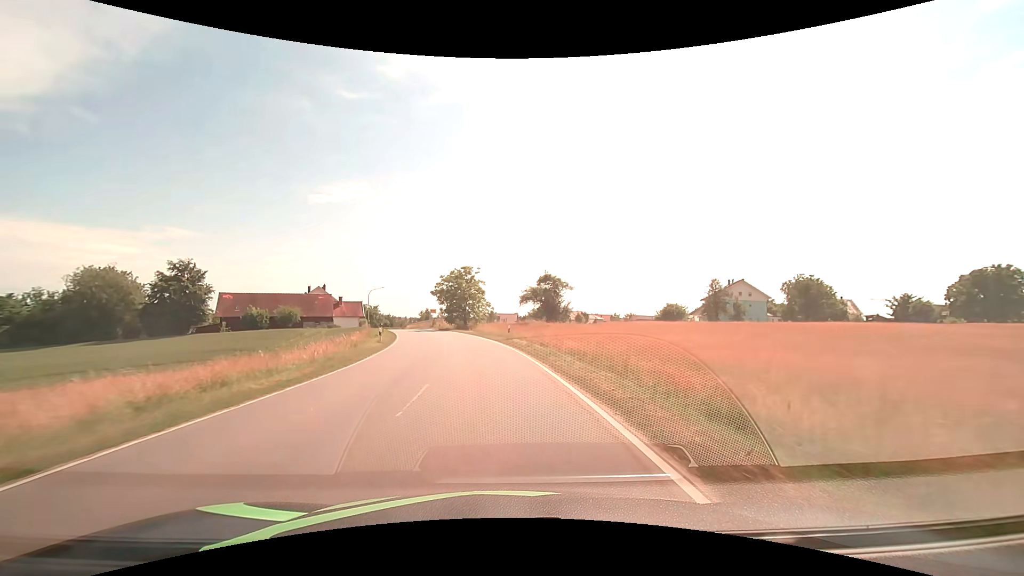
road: tertiary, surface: asphalt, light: Day
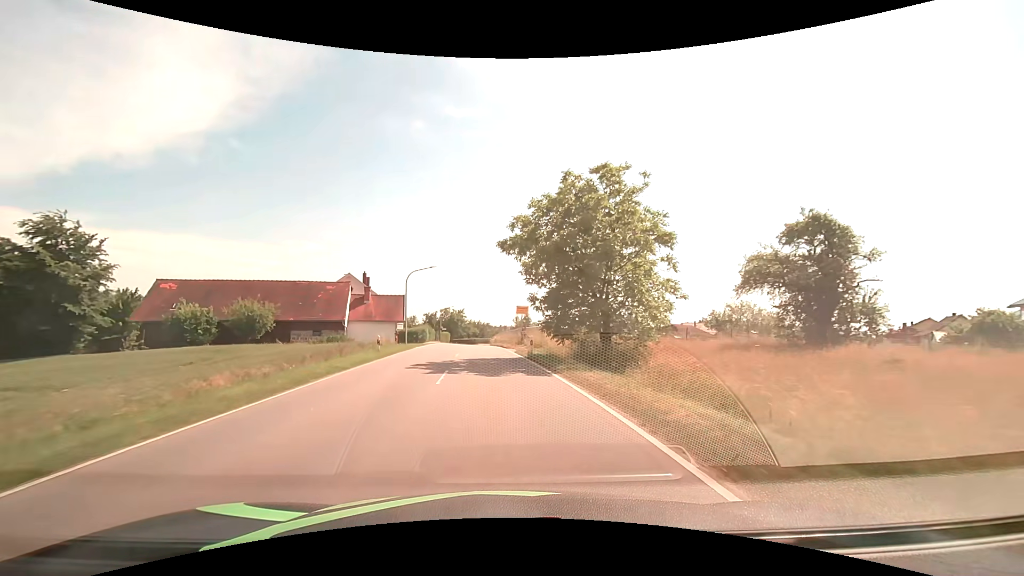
(-4.9, +43.9) m; -12°
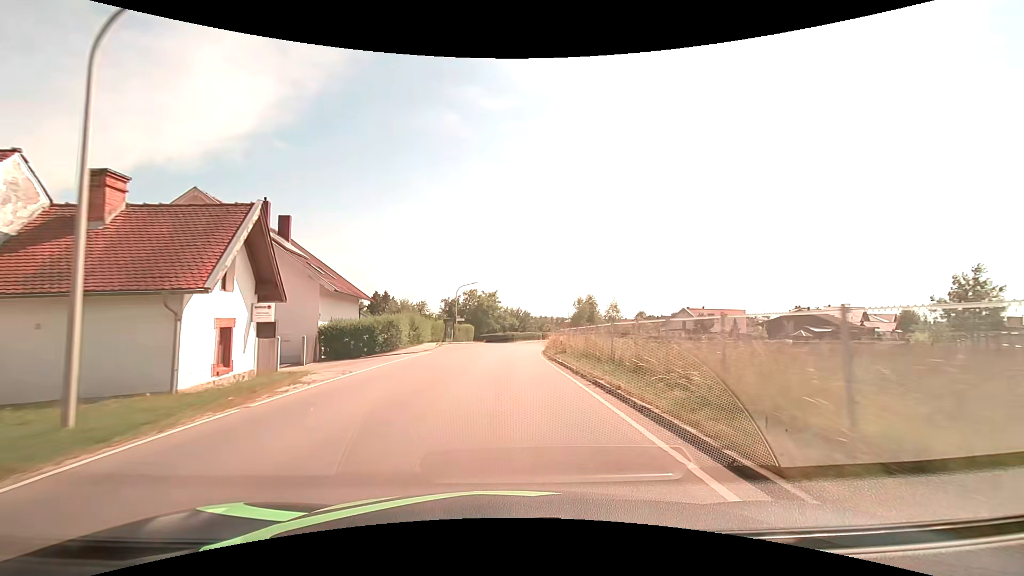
(-2.3, +39.8) m; -5°
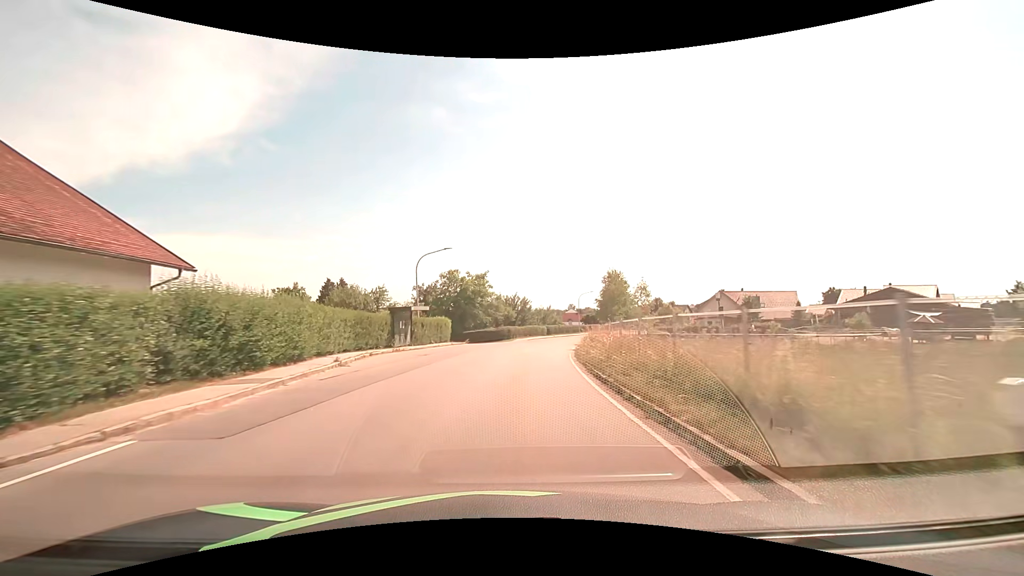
(0.0, +23.5) m; 0°
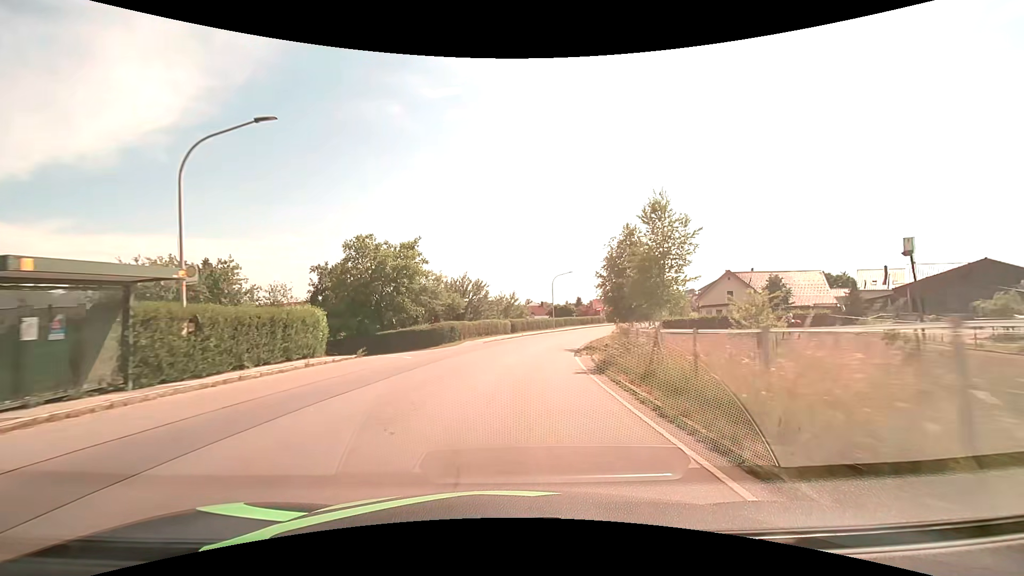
(+0.9, +23.3) m; +5°
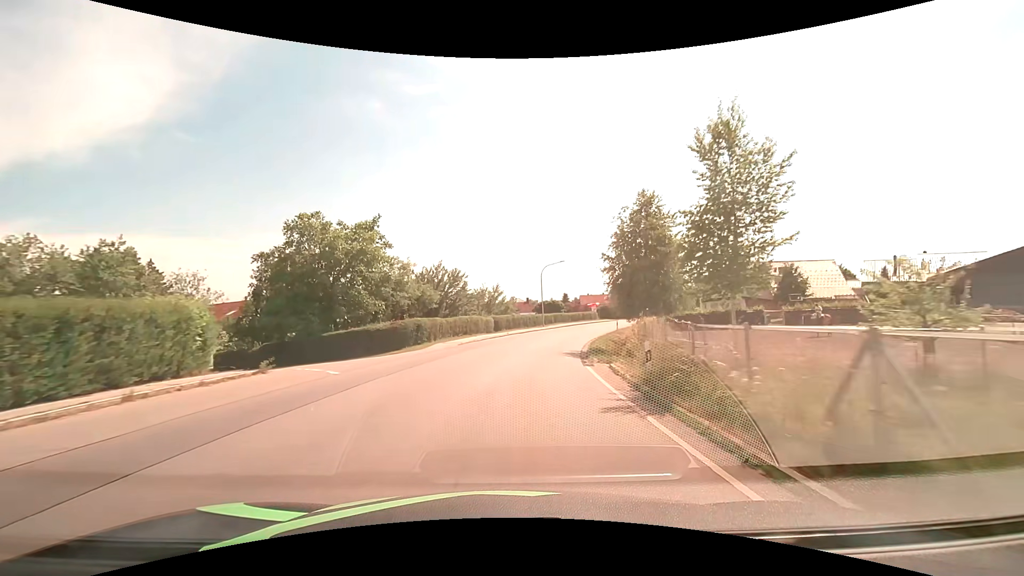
(+0.1, +7.8) m; +2°
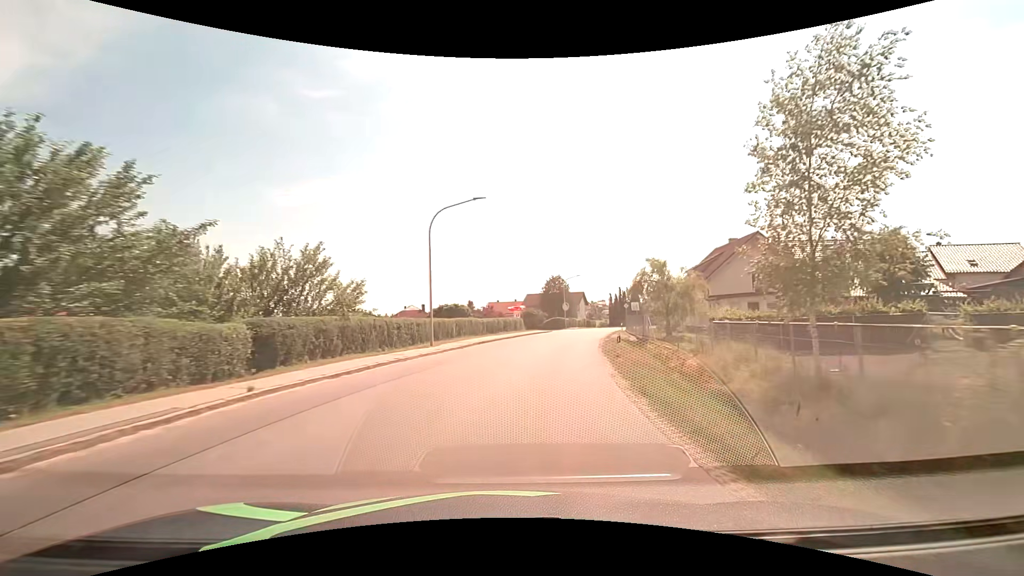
(+2.4, +30.6) m; +11°
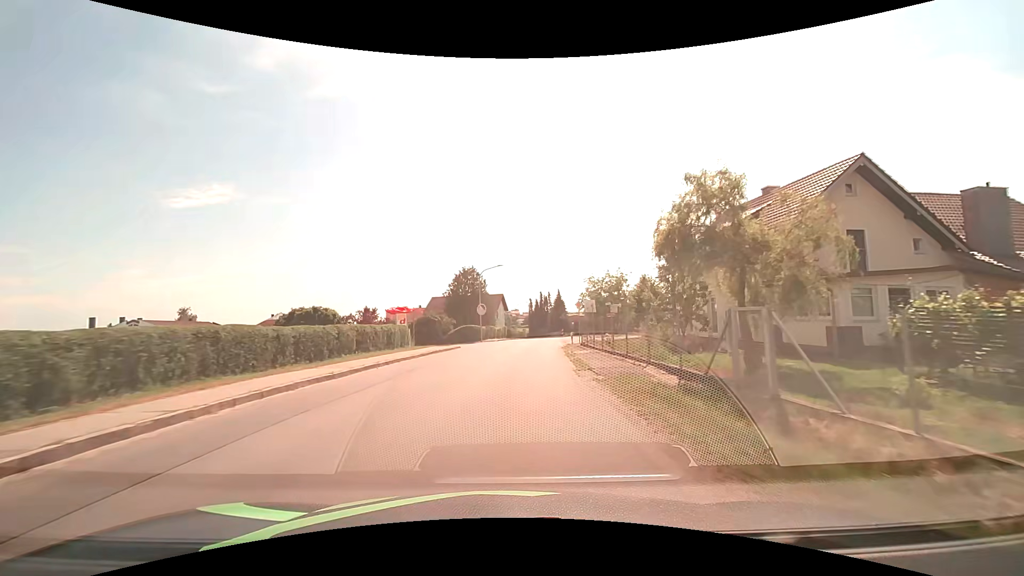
(+2.1, +22.6) m; +10°
(0, +10) (+1, +20) (+1, +30) (+2, +40) (+3, +50) (+4, +60) (+5, +70) (+6, +80) (+7, +90) (+8, +100) m
